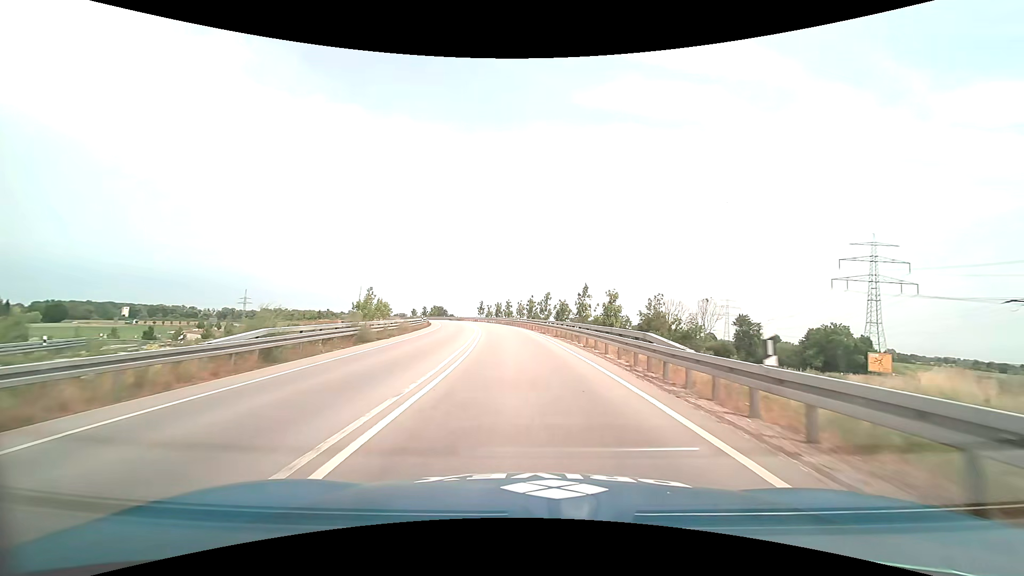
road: trunk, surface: asphalt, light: Day
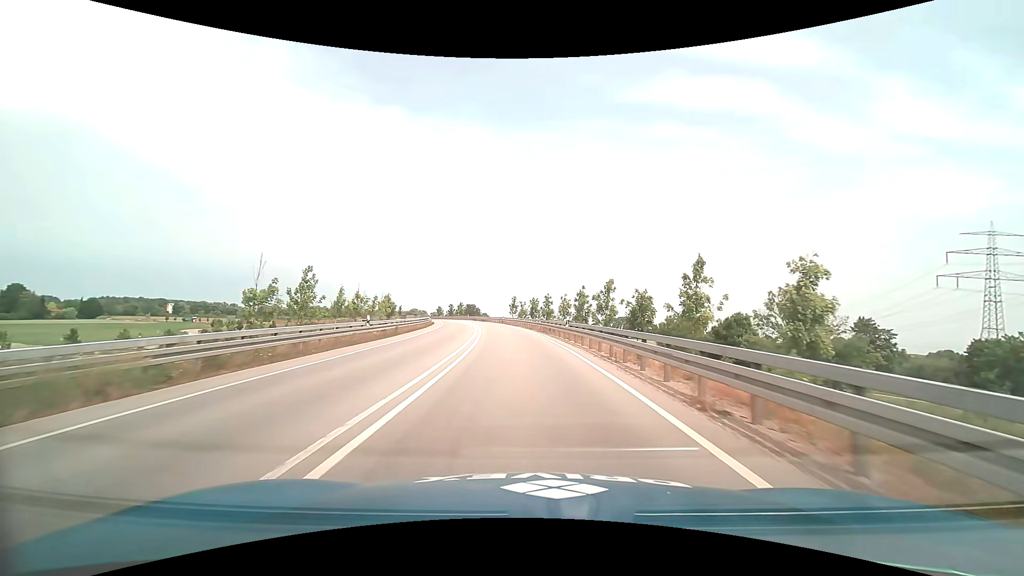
(-1.2, +29.0) m; -5°
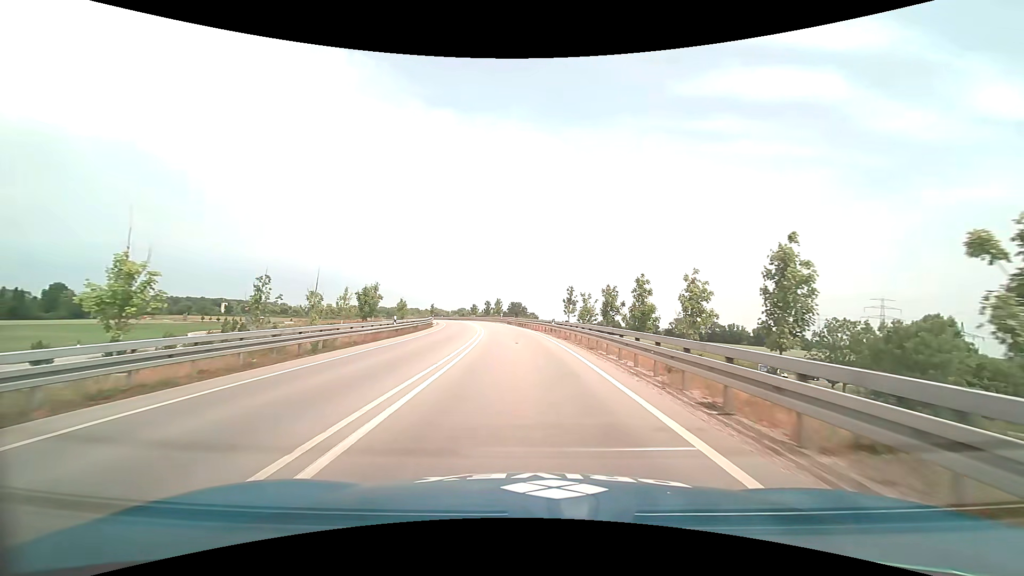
(-2.0, +39.1) m; -6°
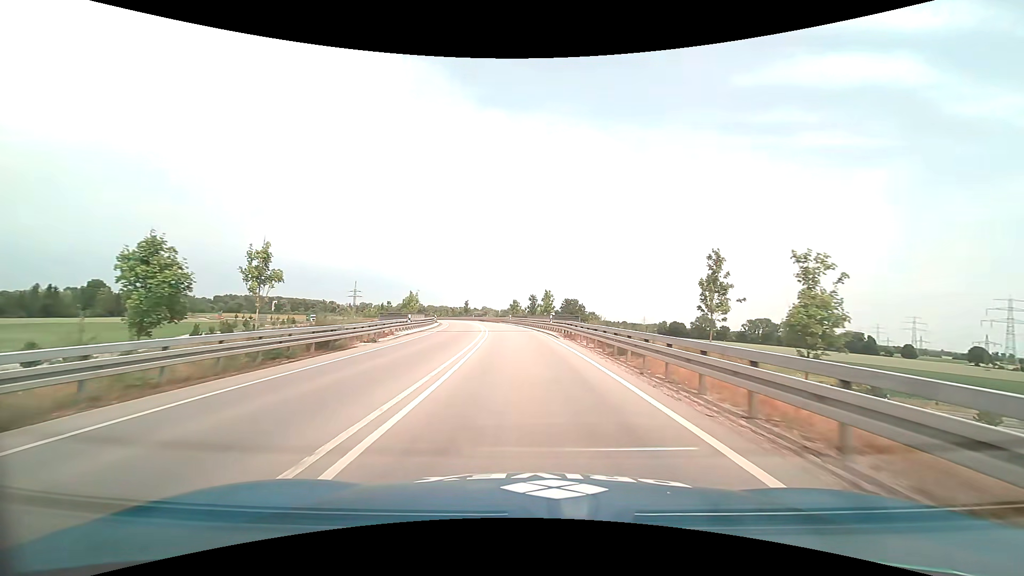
(-2.0, +40.4) m; -6°
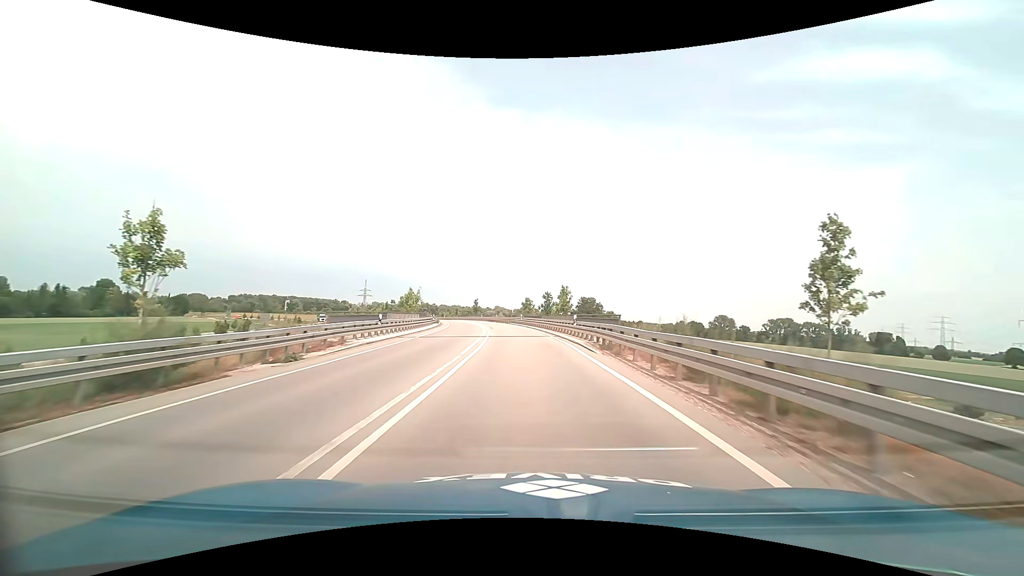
(-0.1, +10.4) m; -2°
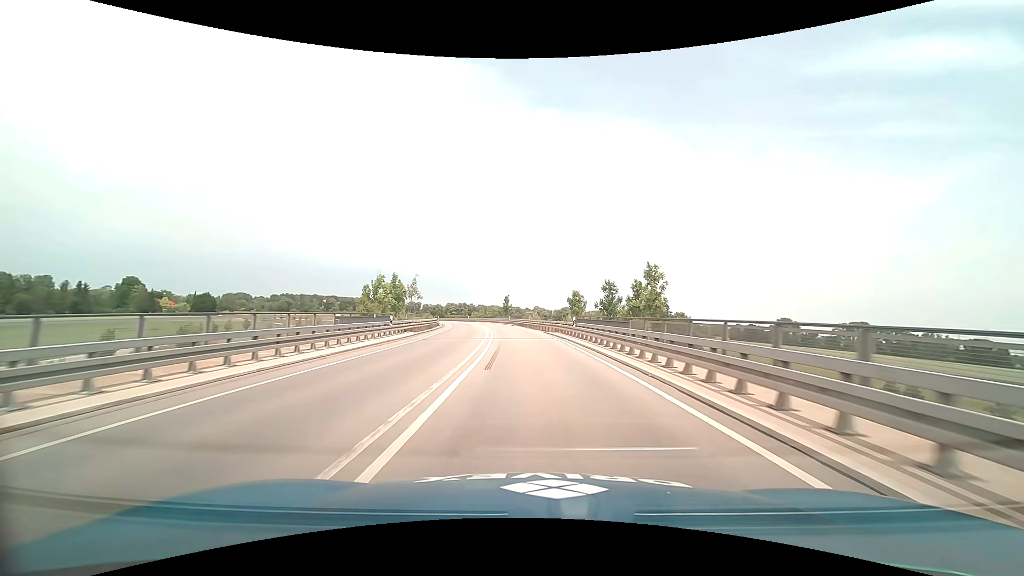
(-1.3, +31.7) m; -5°
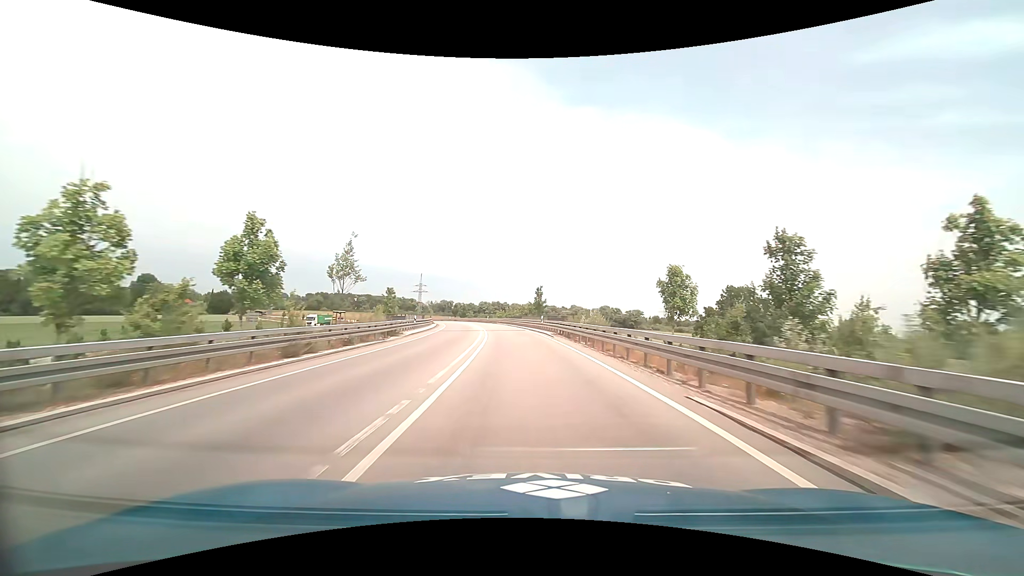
(-1.1, +32.8) m; -4°
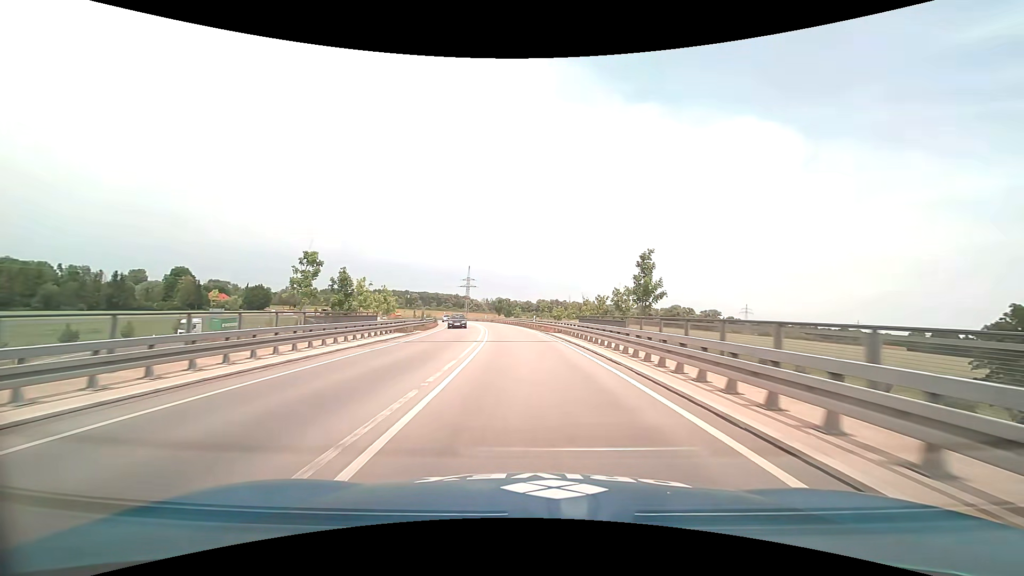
(-2.7, +45.0) m; -7°
(0, +10) (-1, +20) (-1, +30) (-2, +40) (-3, +50) (-4, +60) (-6, +70) (-8, +80) (-10, +89) (-12, +99) m
